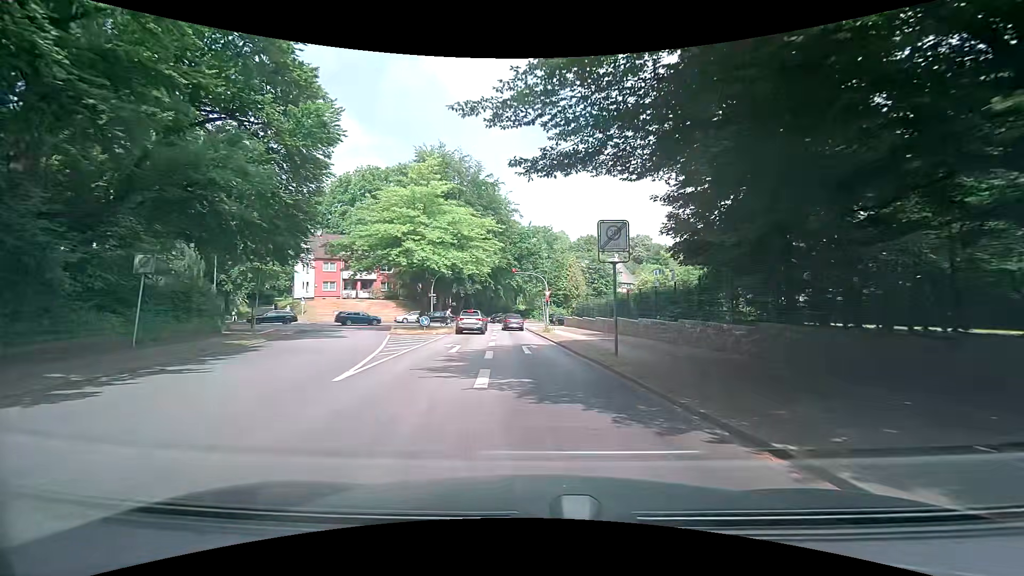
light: Day
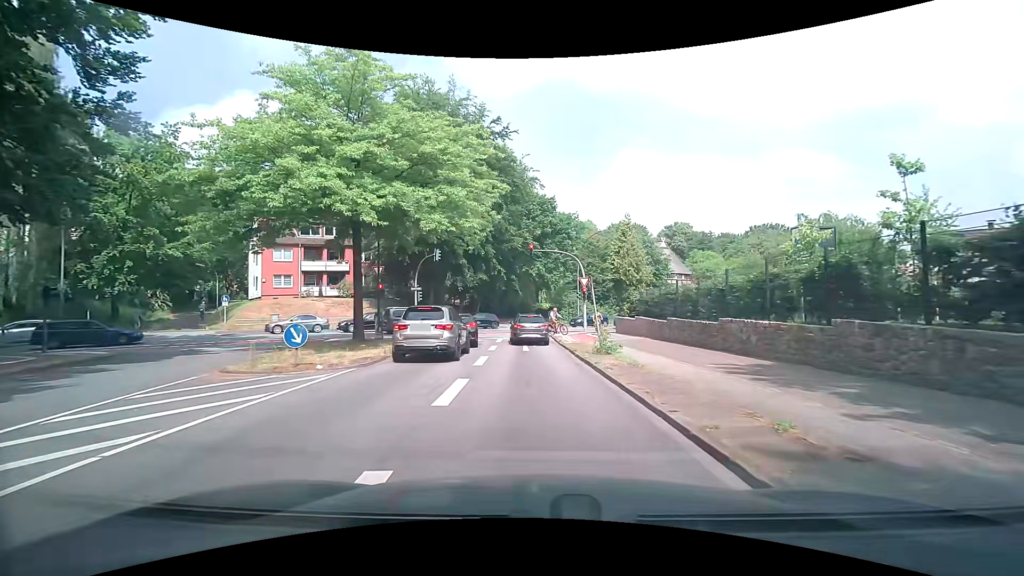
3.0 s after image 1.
(-0.3, +19.9) m; -3°
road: residential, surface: asphalt
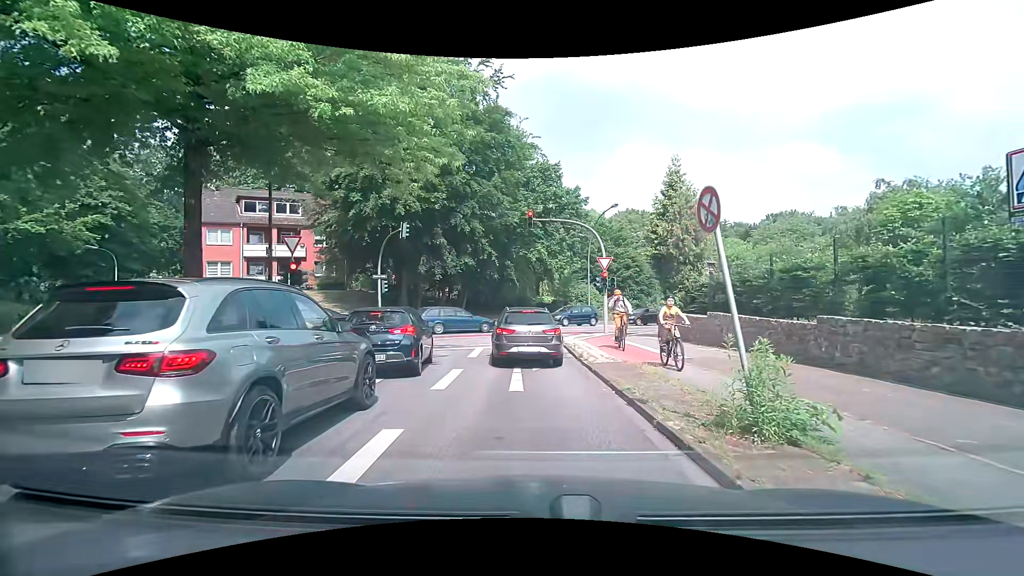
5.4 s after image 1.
(0.0, +10.4) m; 0°
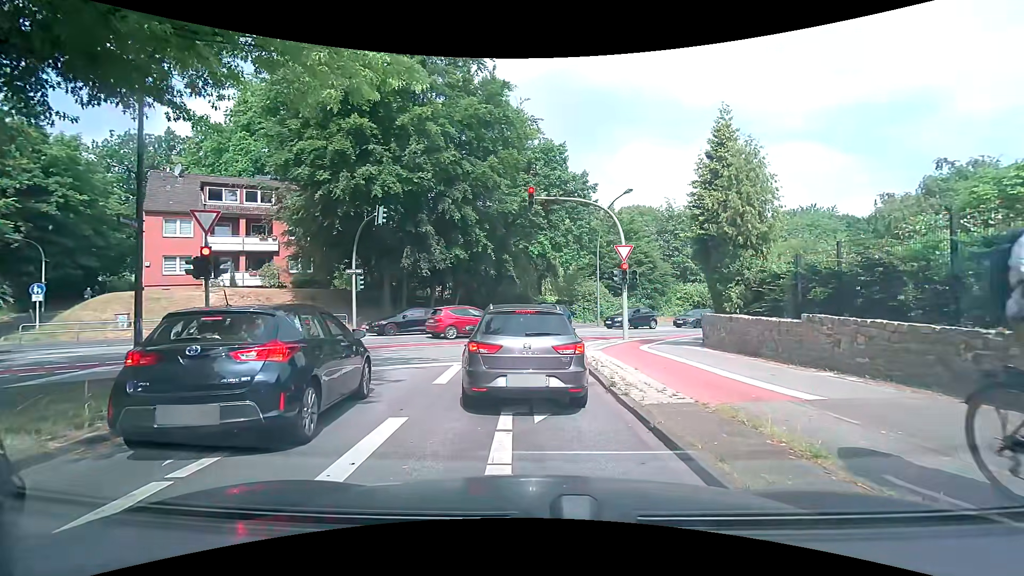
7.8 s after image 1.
(0.0, +5.0) m; -1°
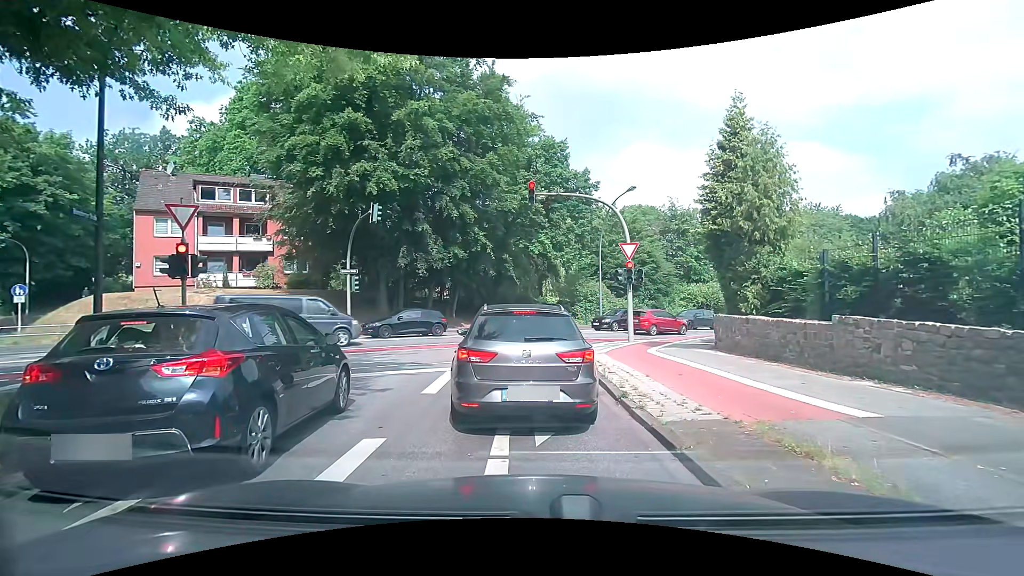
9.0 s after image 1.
(0.0, +0.9) m; 0°
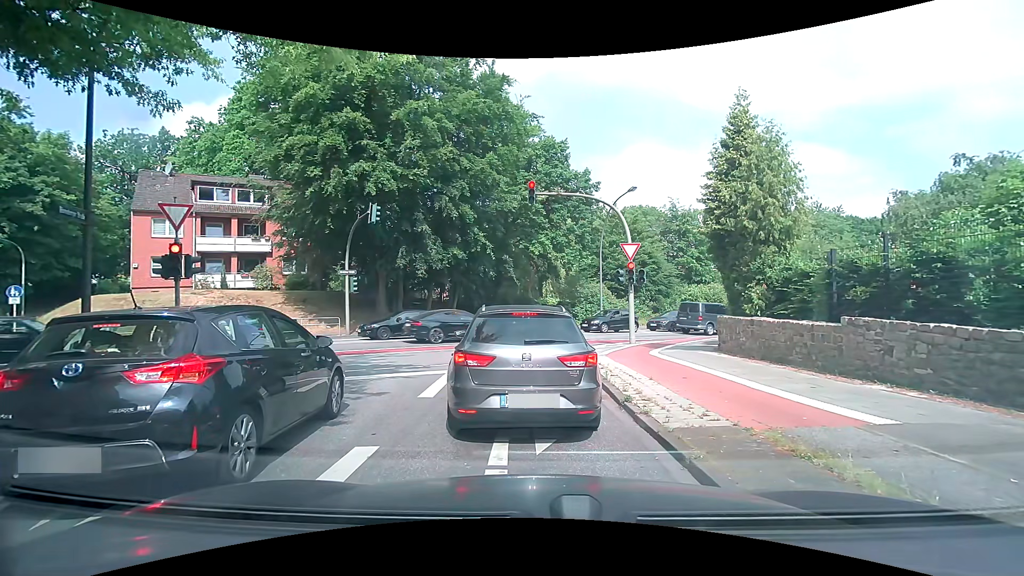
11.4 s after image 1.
(0.0, +0.3) m; 0°
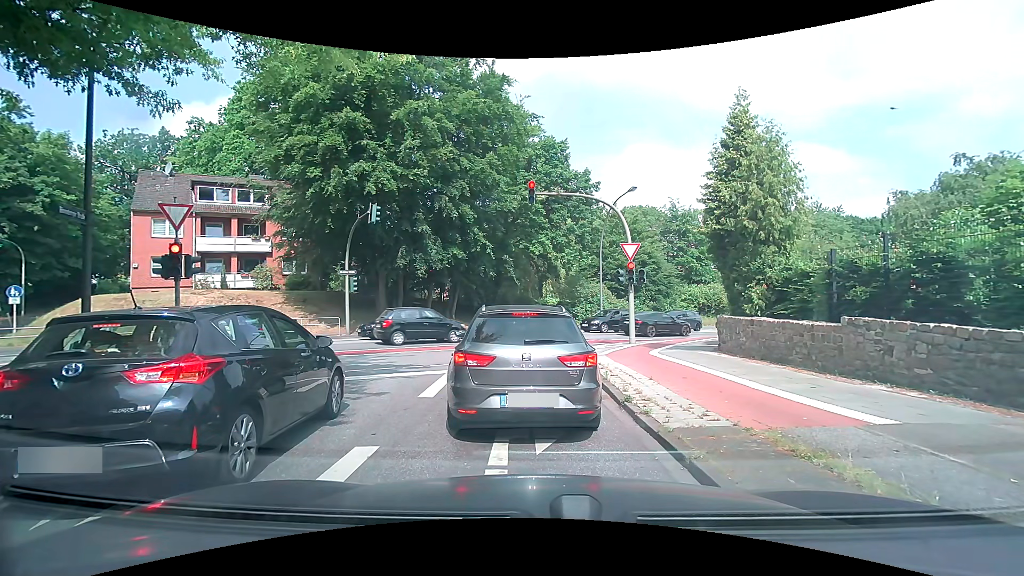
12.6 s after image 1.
(0.0, 0.0) m; 0°
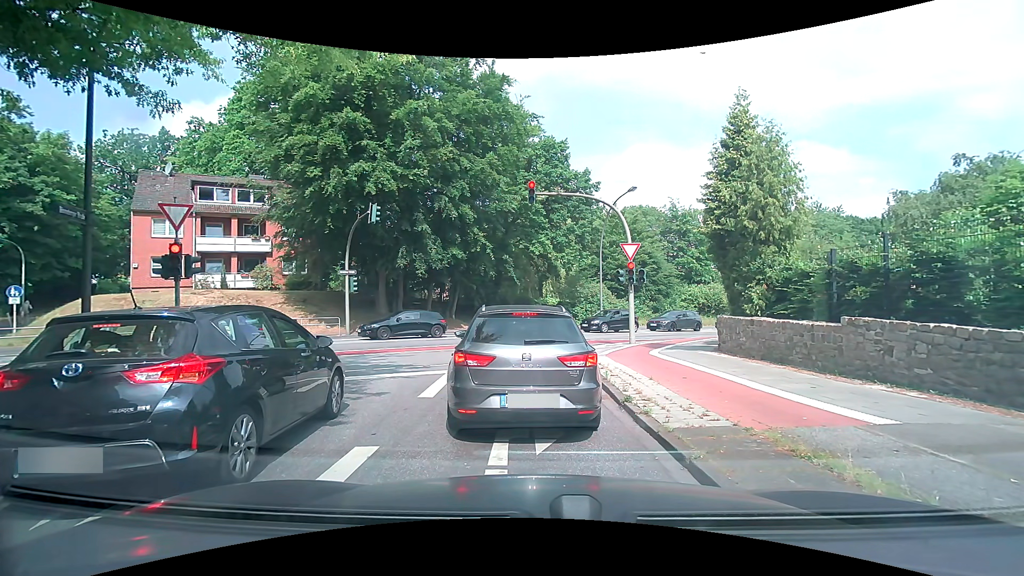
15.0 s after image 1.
(0.0, 0.0) m; 0°
